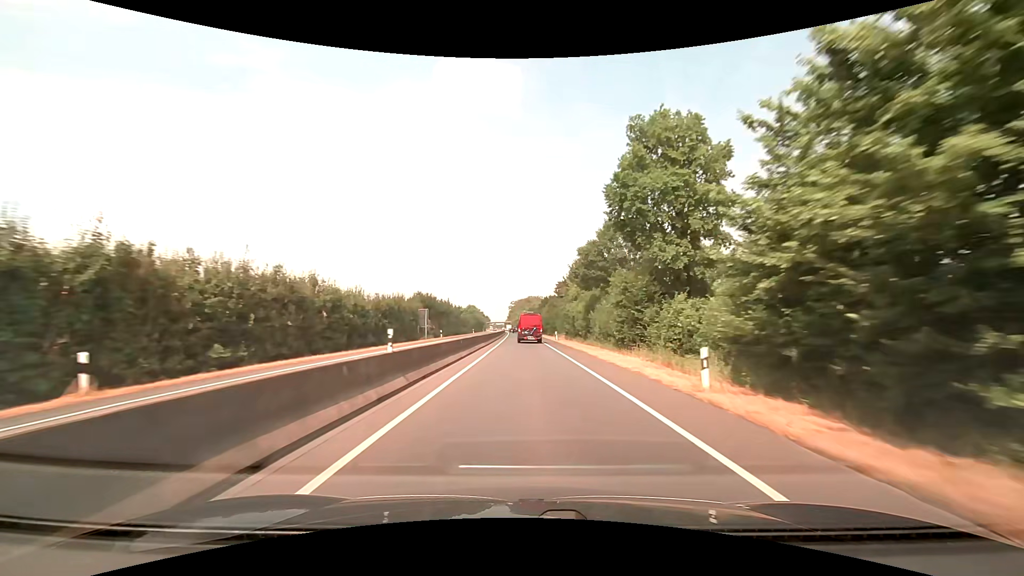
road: trunk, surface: asphalt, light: Day
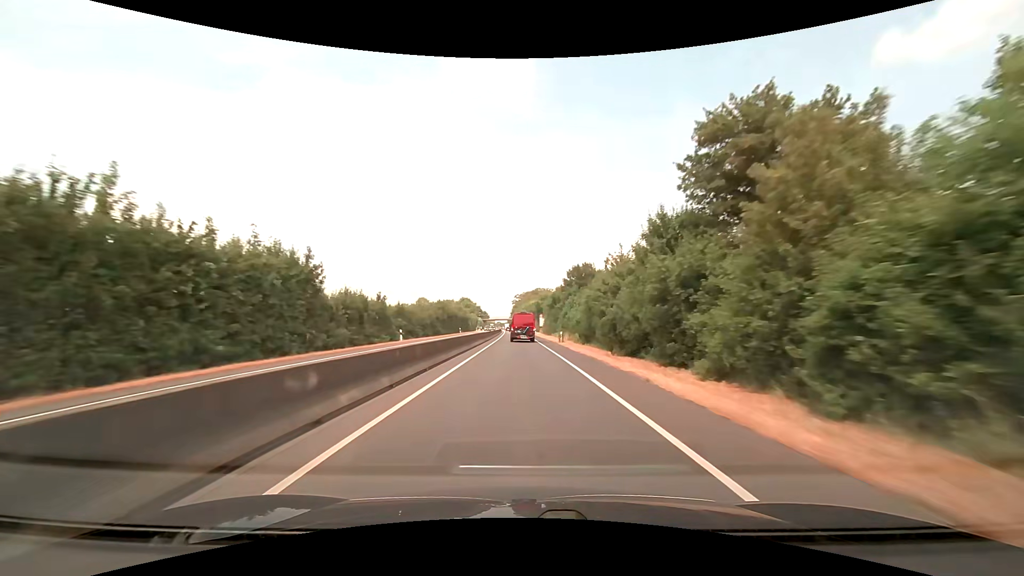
(-0.4, +70.6) m; -1°
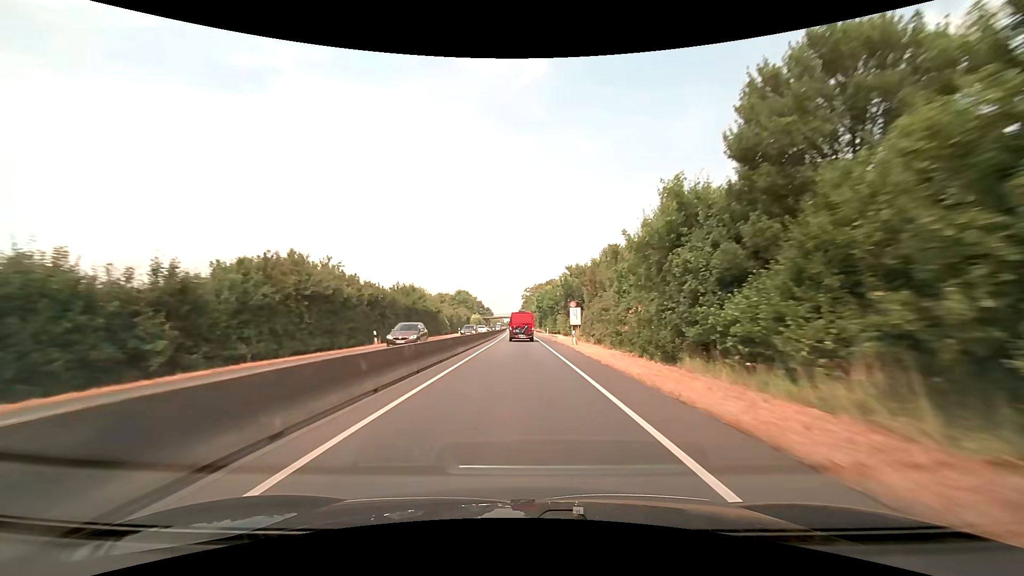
(-0.4, +57.2) m; -1°
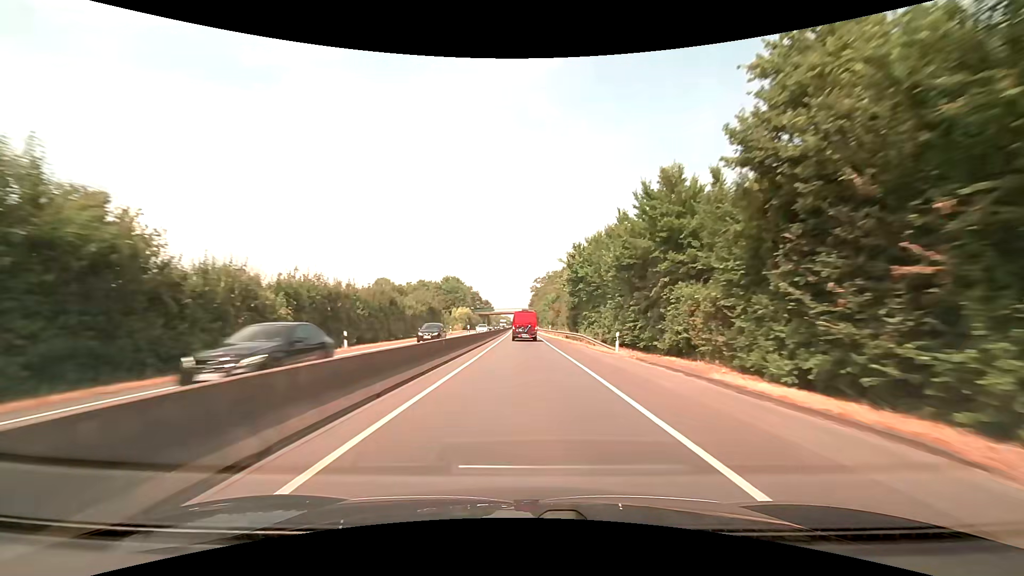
(-0.7, +57.1) m; -1°
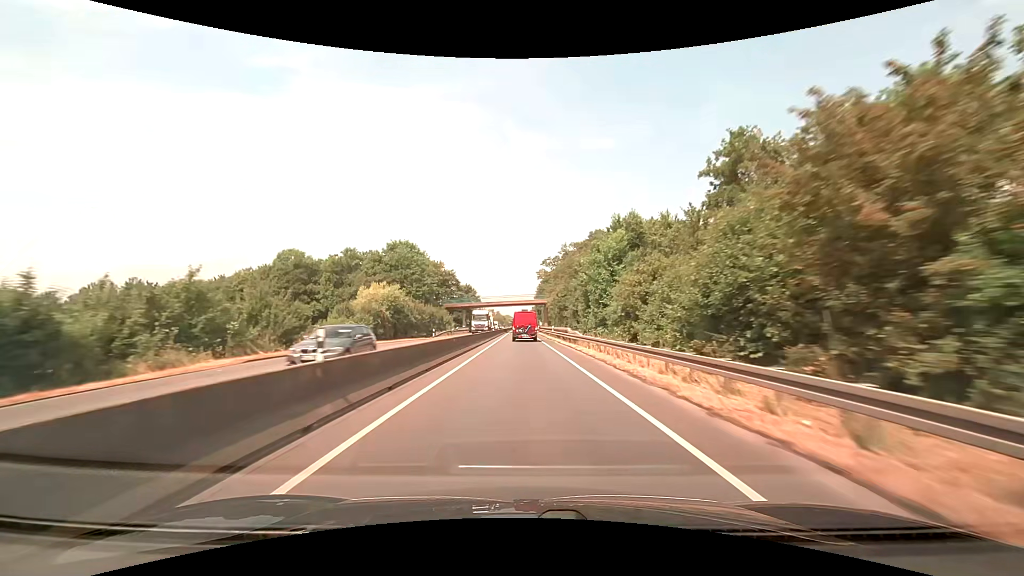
(-0.2, +71.2) m; -1°
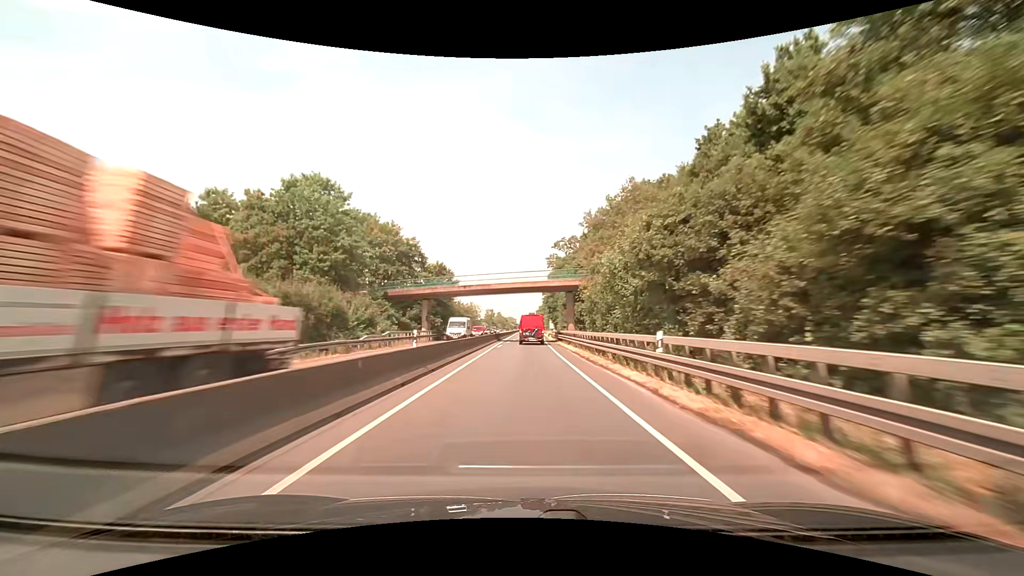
(-0.1, +43.1) m; -1°
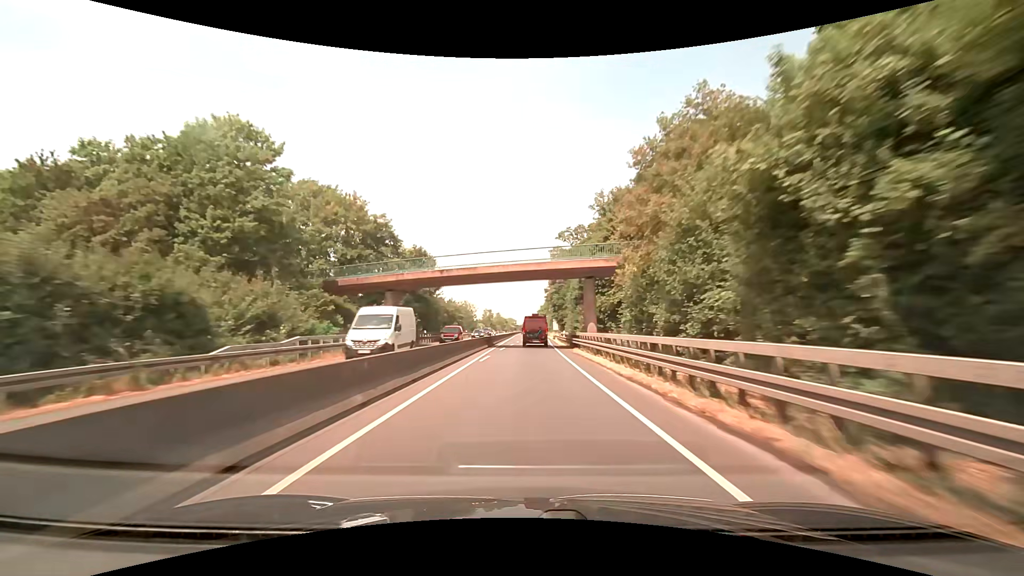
(0.0, +15.1) m; 0°
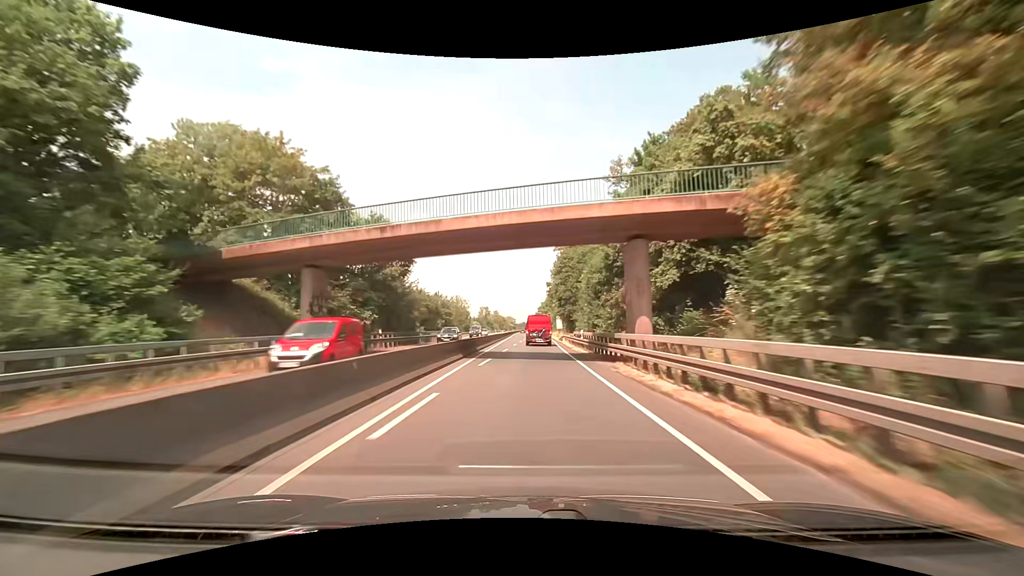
(0.0, +15.6) m; 0°
(0, +10) (0, +20) (0, +30) (0, +40) (0, +50) (0, +60) (0, +70) (0, +80) (0, +90) (0, +100) m
